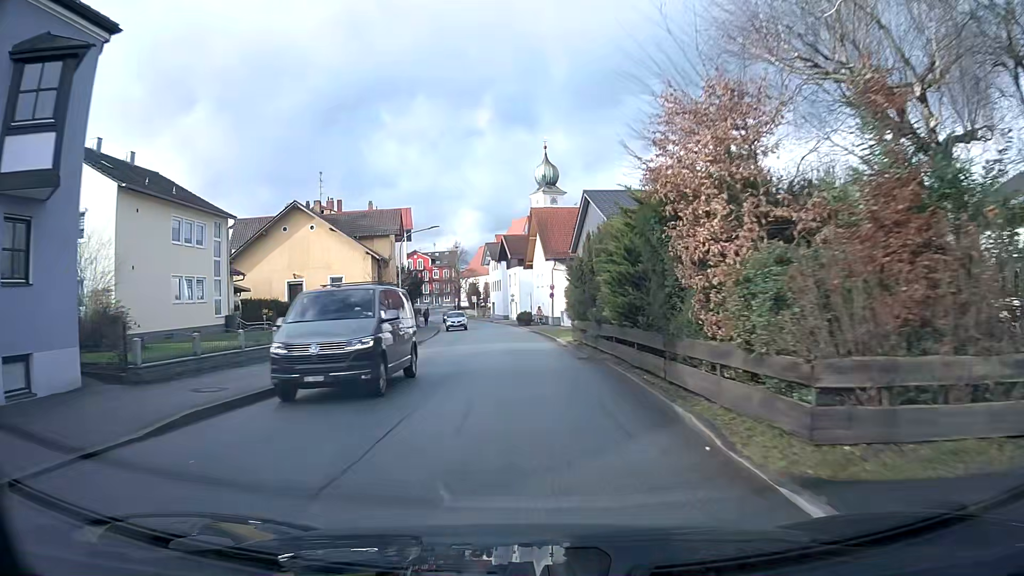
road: unclassified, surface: asphalt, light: Day
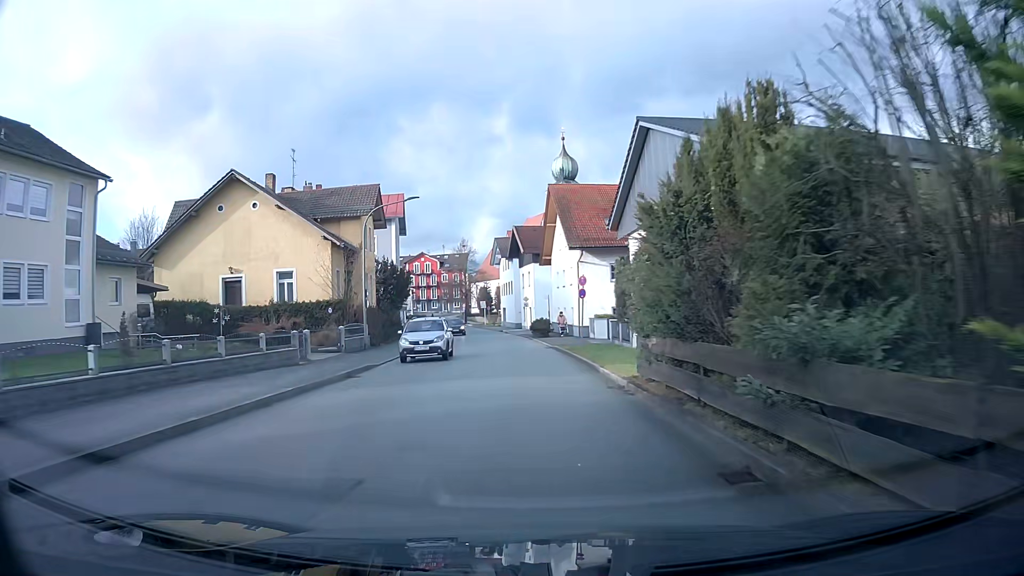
(-0.2, +14.0) m; -1°
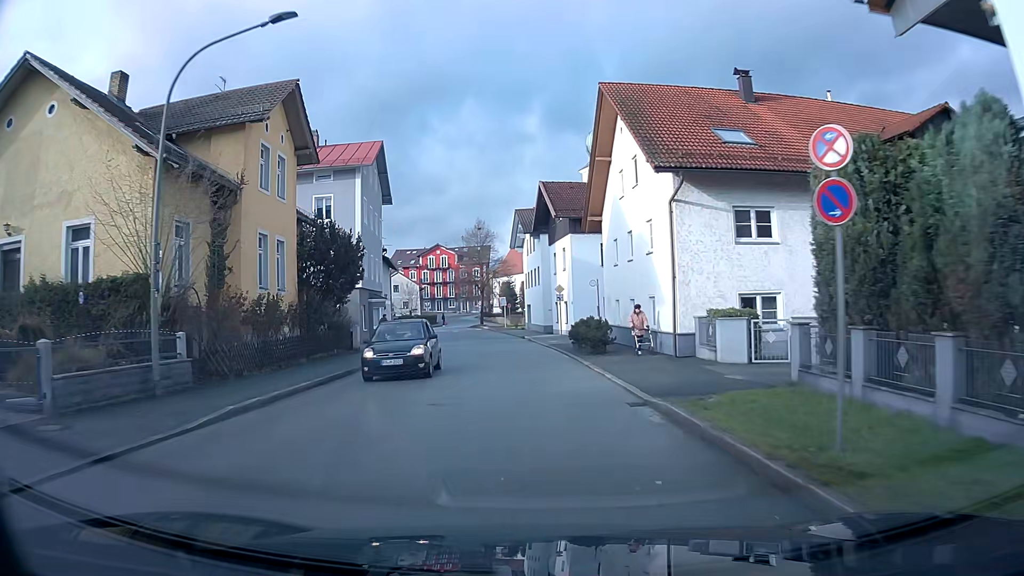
(-0.5, +21.0) m; -2°
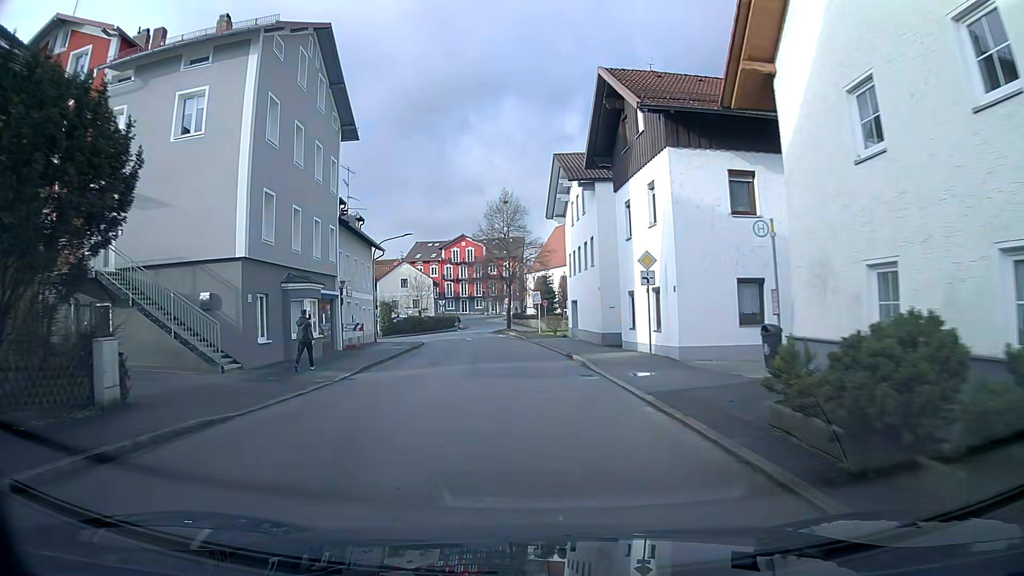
(-0.6, +20.5) m; -3°
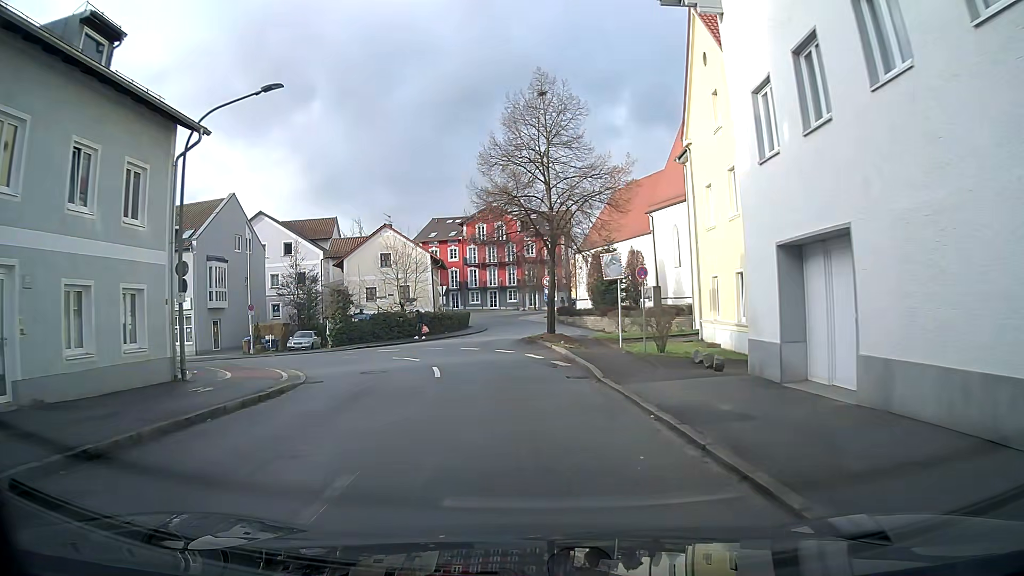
(-0.8, +30.4) m; -5°
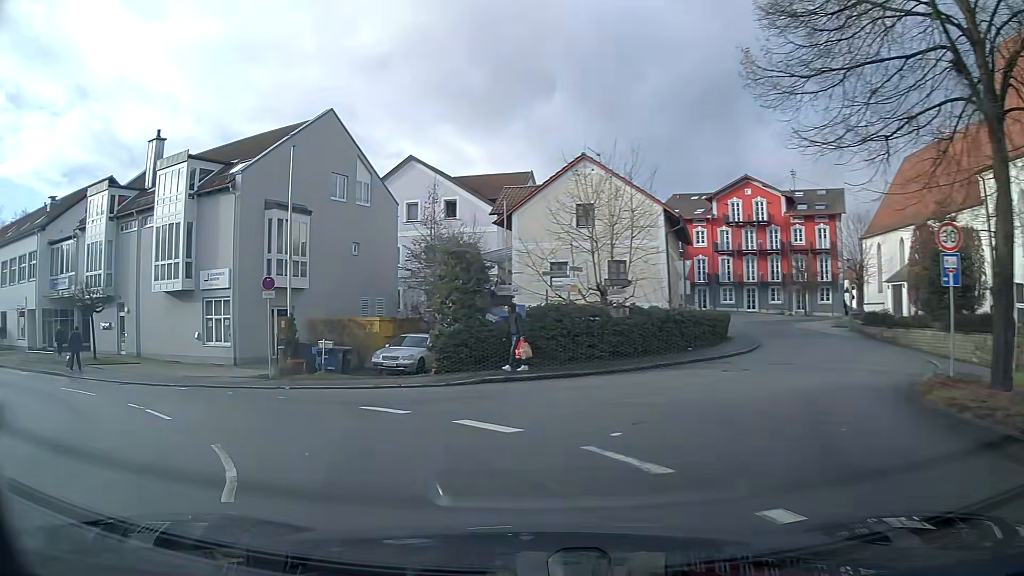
(-2.7, +22.4) m; -24°
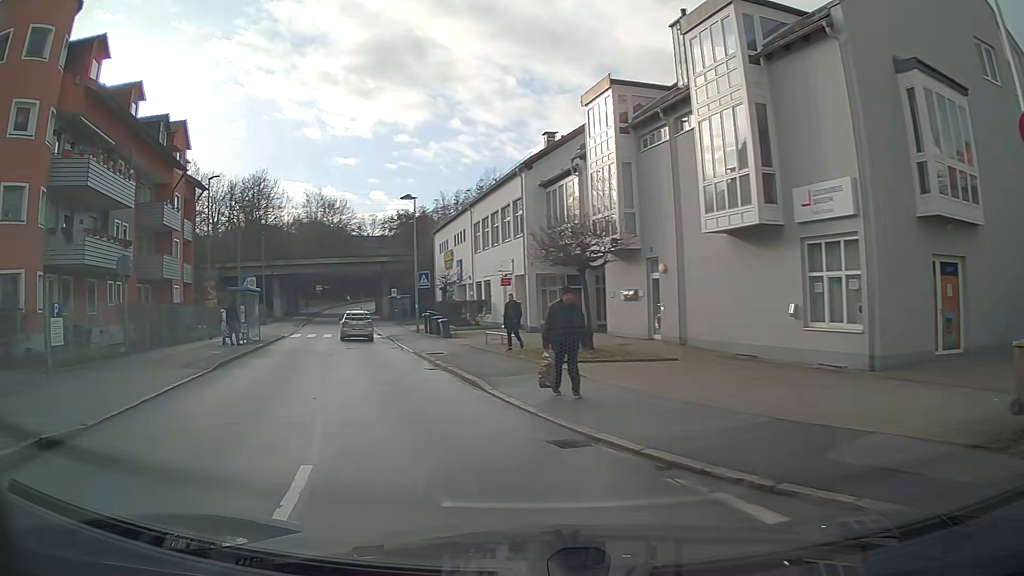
(-6.0, +13.3) m; -48°
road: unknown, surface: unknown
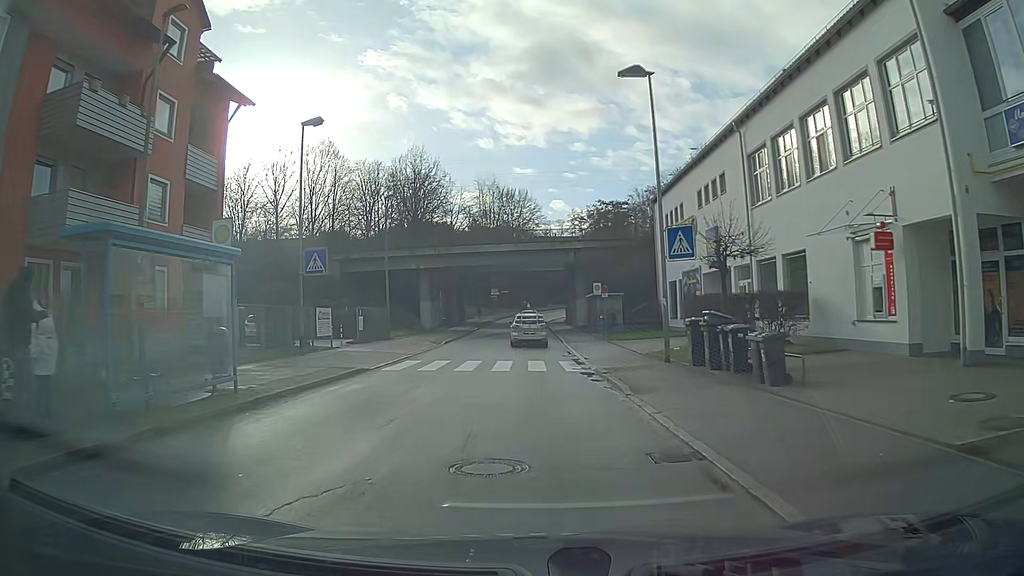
(-4.0, +21.8) m; -13°
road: unclassified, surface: asphalt
(0, +10) (0, +20) (0, +30) (0, +40) (0, +50) (0, +60) (-1, +70) (-1, +80) (+1, +90) (+4, +99) m
